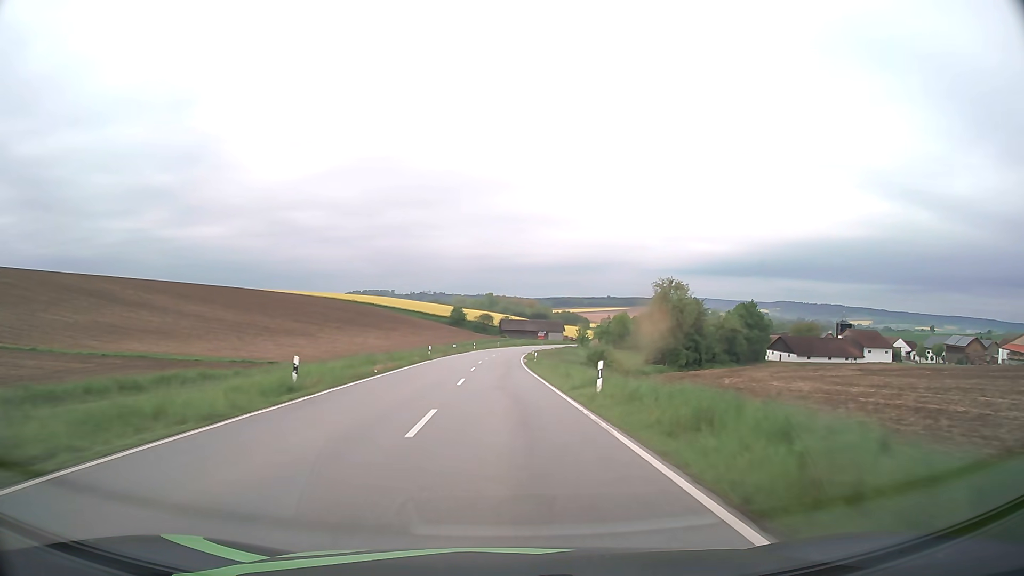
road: secondary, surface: asphalt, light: Day
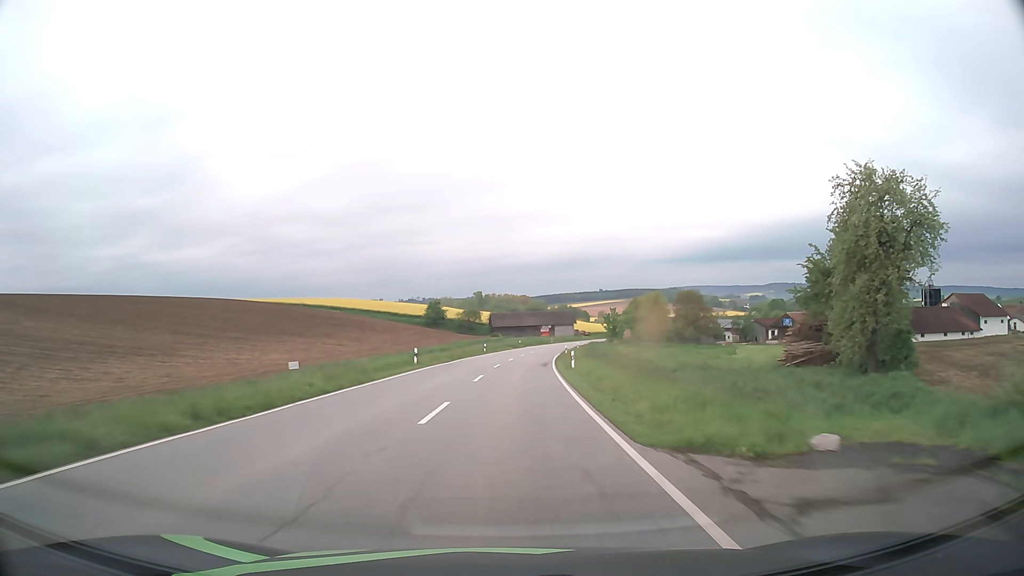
(0.0, +58.6) m; 0°
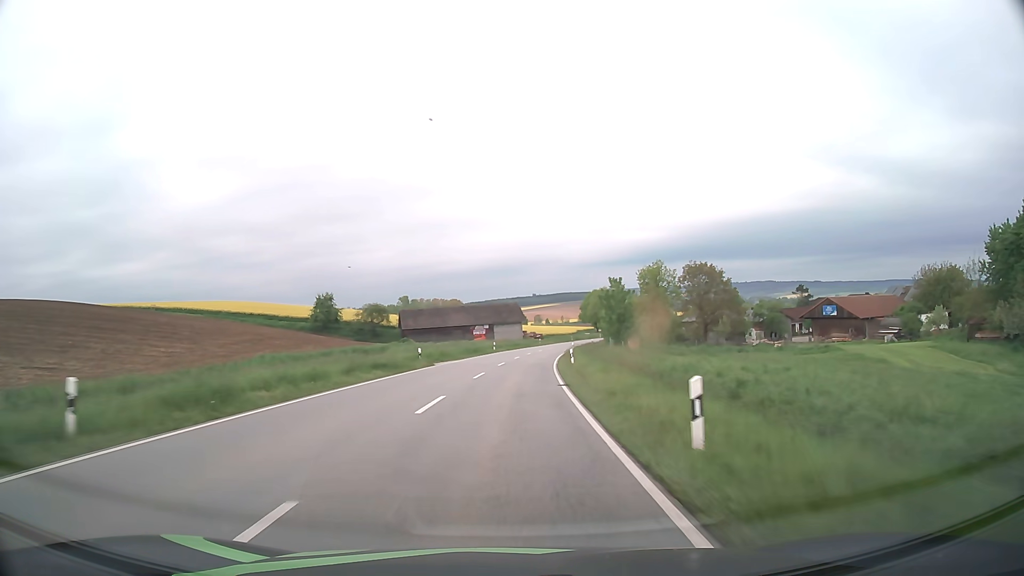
(+2.8, +58.0) m; +6°
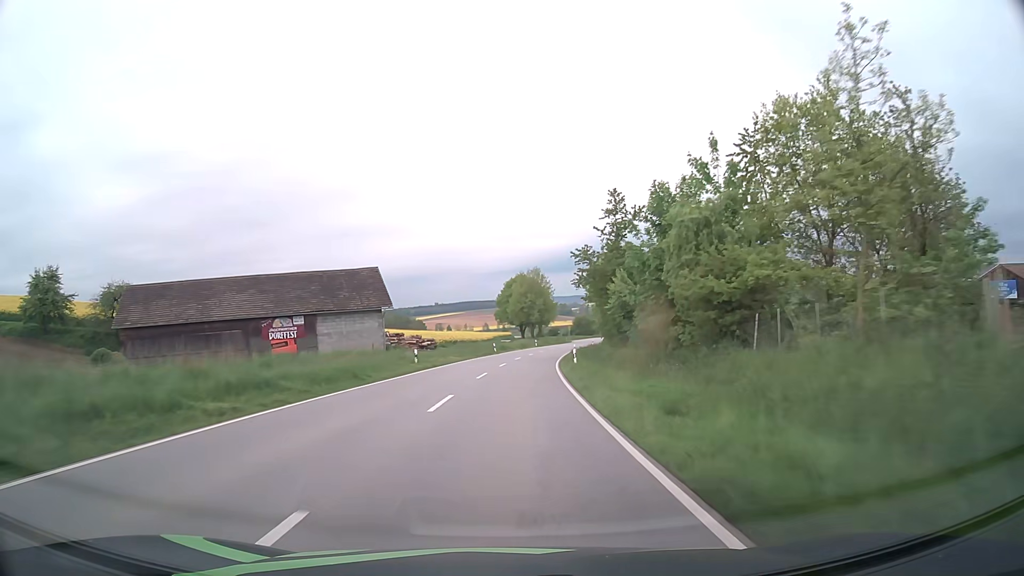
(+4.7, +71.1) m; +8°
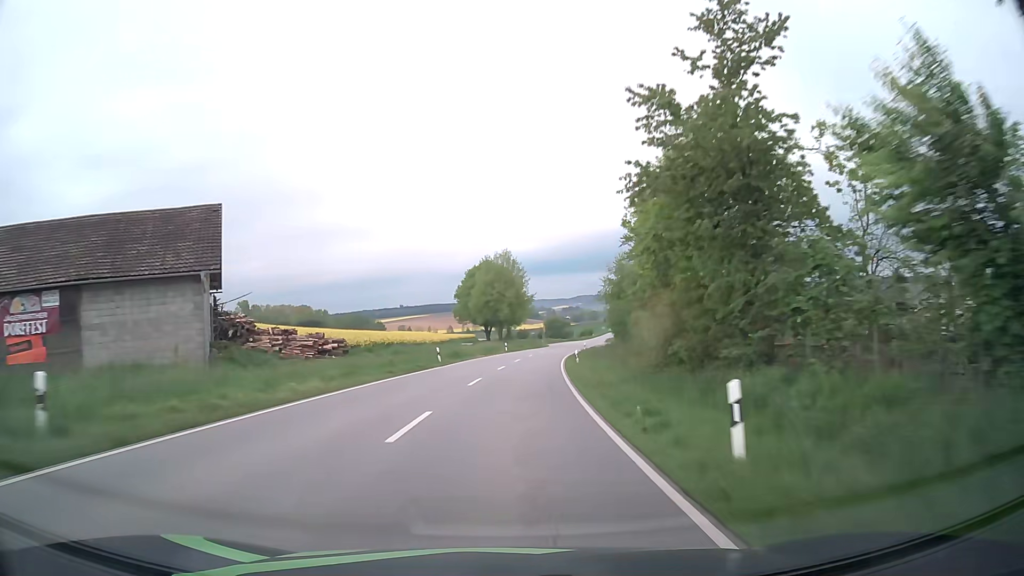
(+0.7, +28.0) m; +3°
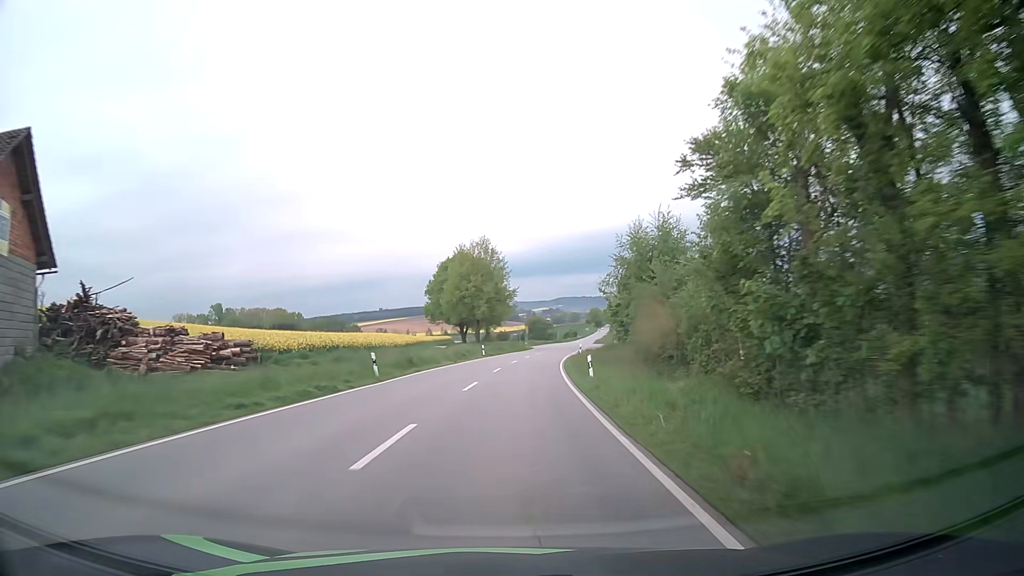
(+0.3, +13.9) m; +2°
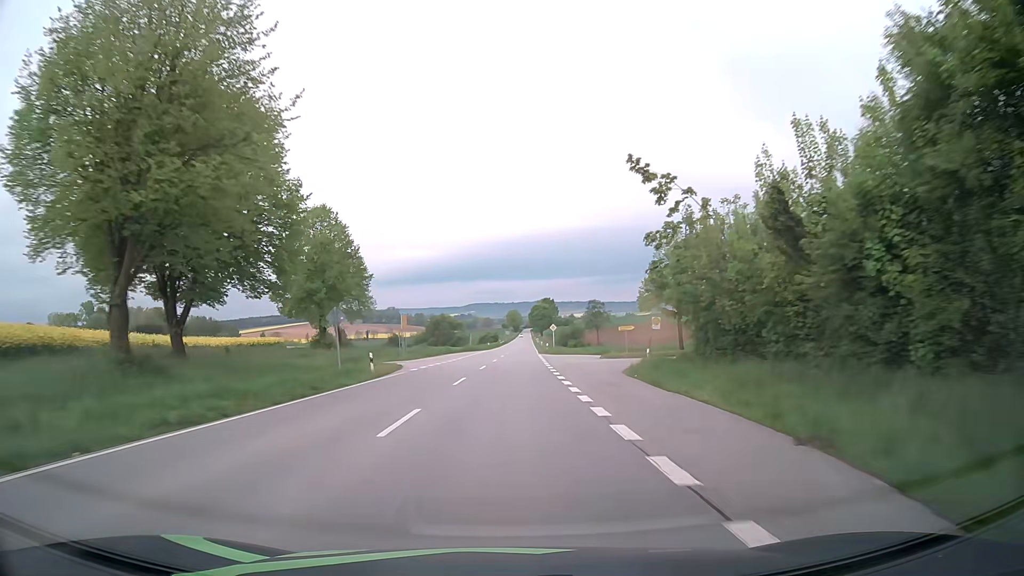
(+5.0, +69.1) m; +8°
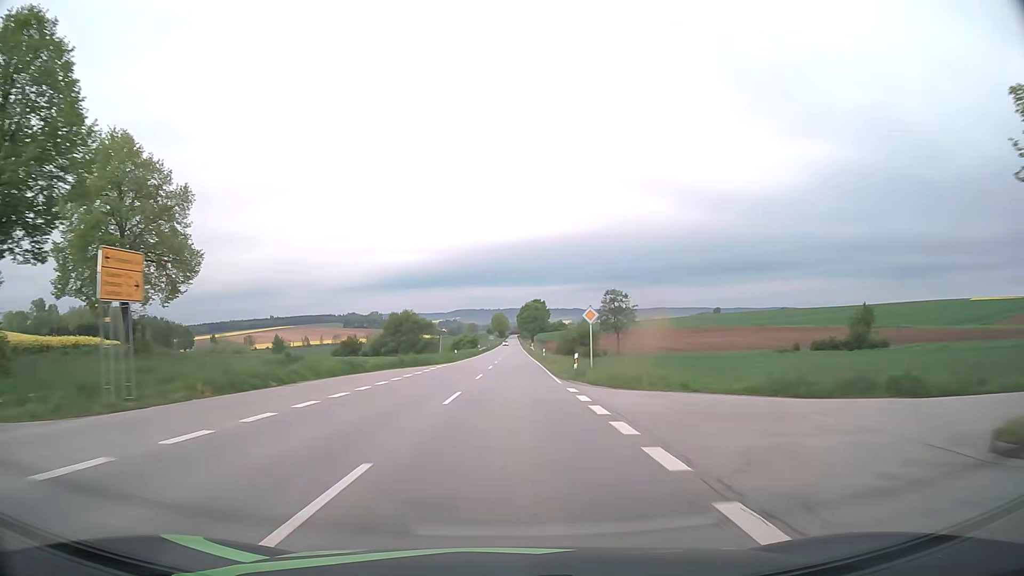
(+0.7, +42.1) m; +1°
(0, +10) (0, +20) (0, +30) (0, +40) (0, +50) (+1, +60) (+1, +70) (+1, +80) (+1, +90) (+1, +100) m
